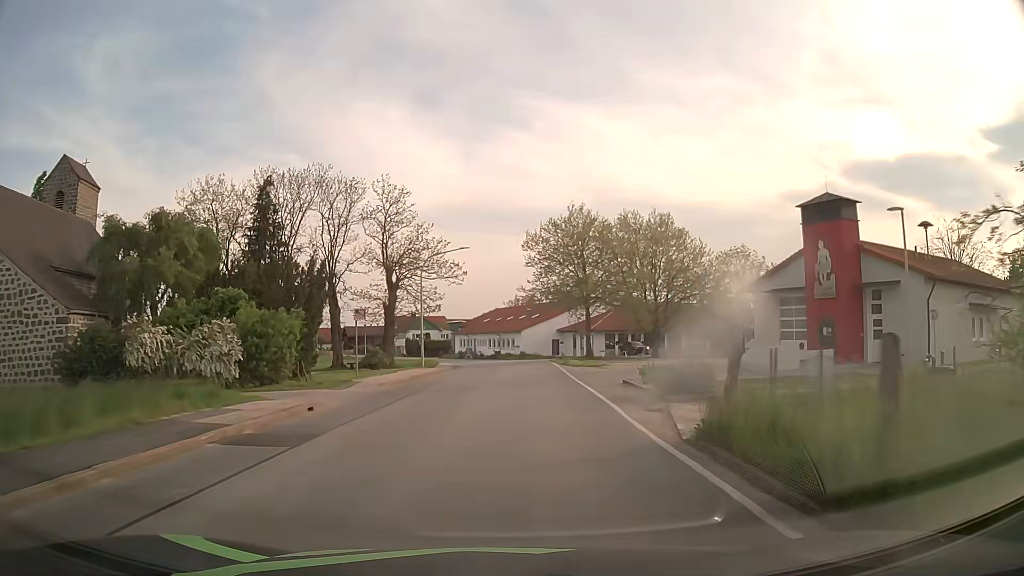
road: secondary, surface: asphalt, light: Day
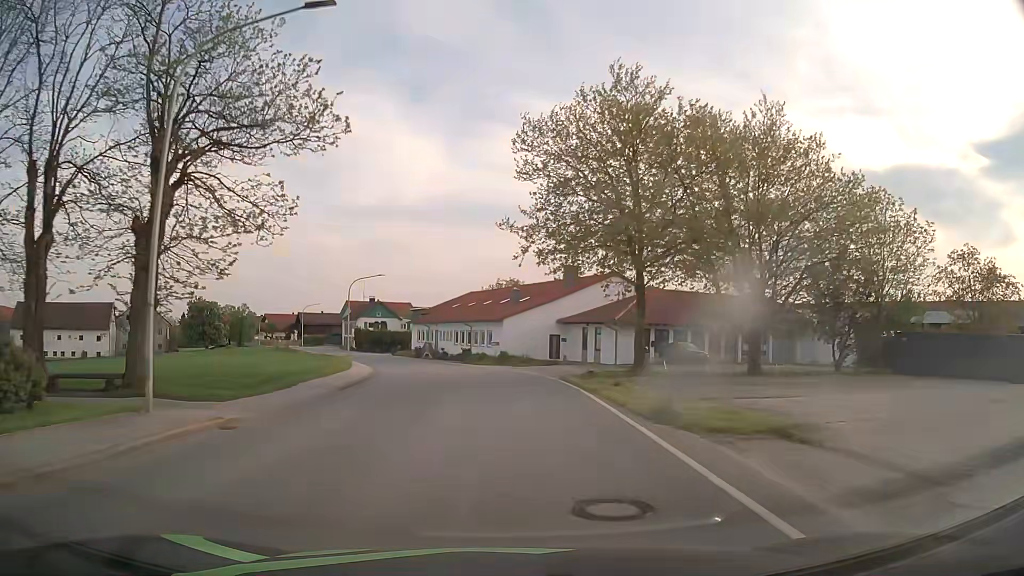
(+0.8, +30.7) m; +1°
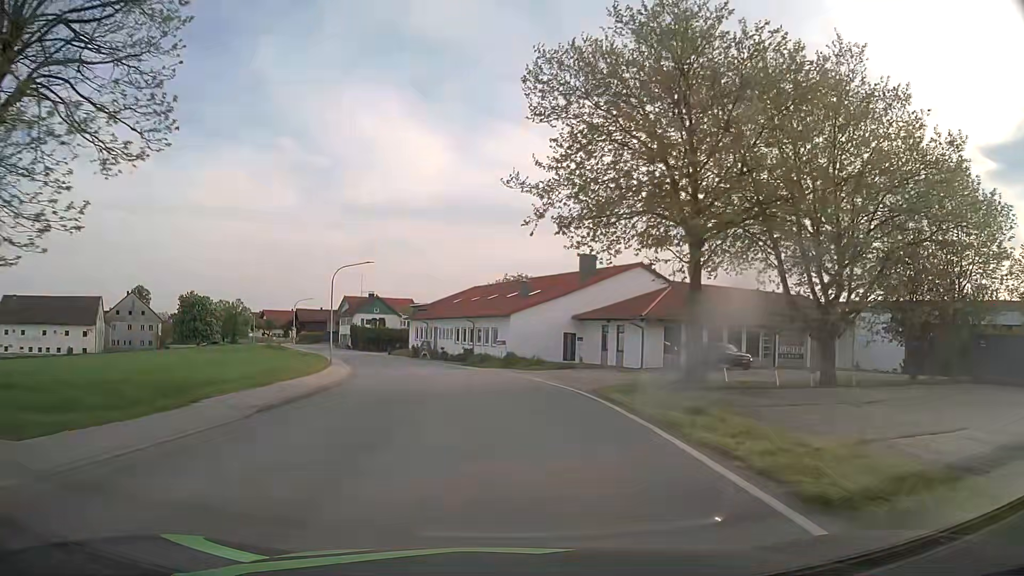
(0.0, +7.7) m; -1°
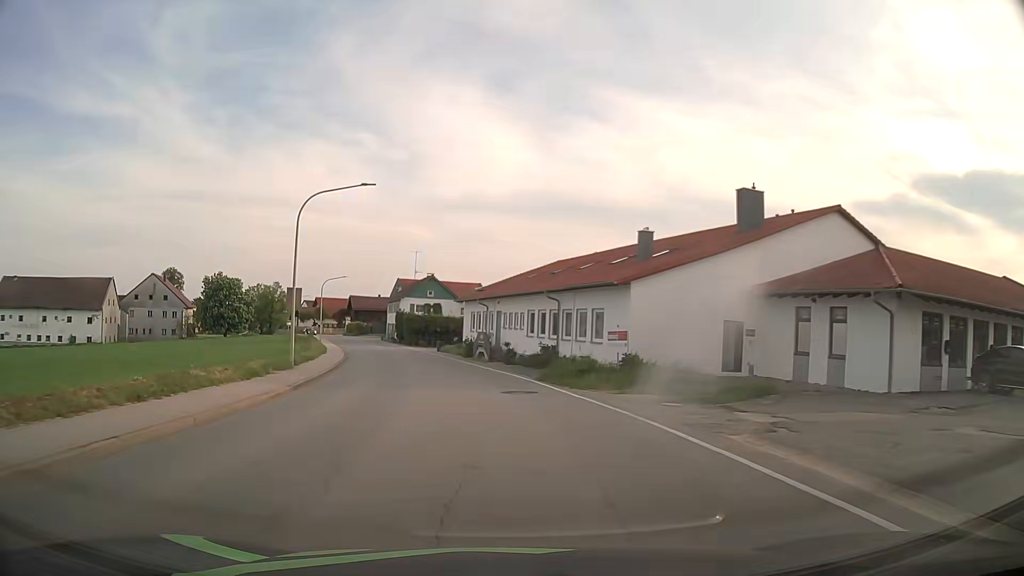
(-1.0, +23.0) m; -6°
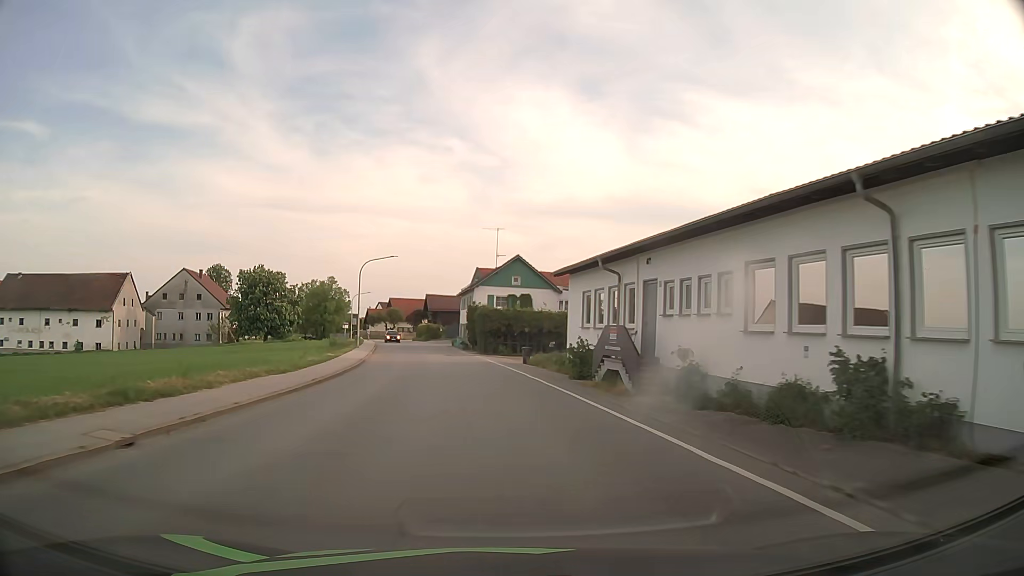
(-1.5, +23.1) m; -8°
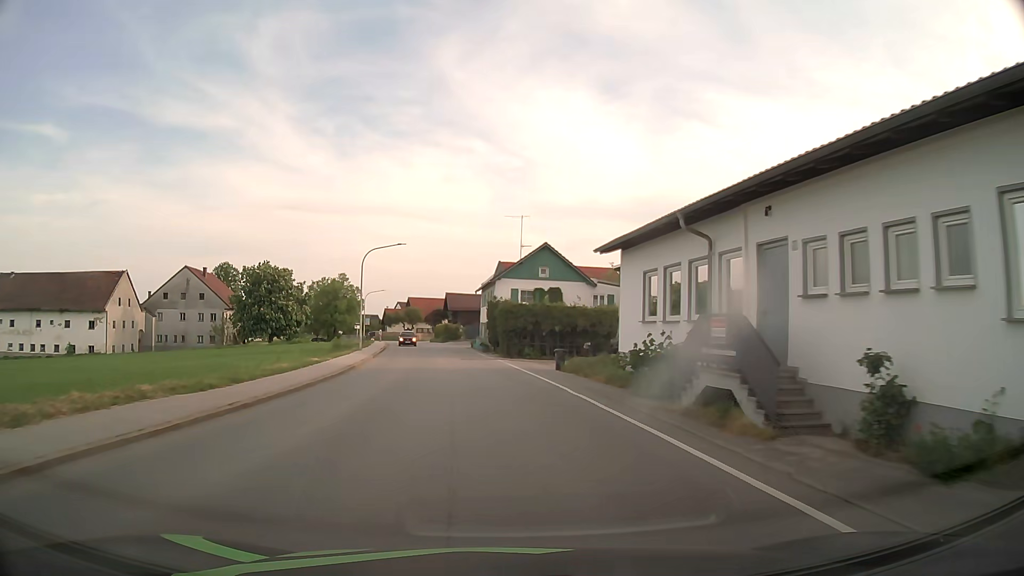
(-0.1, +7.7) m; -2°
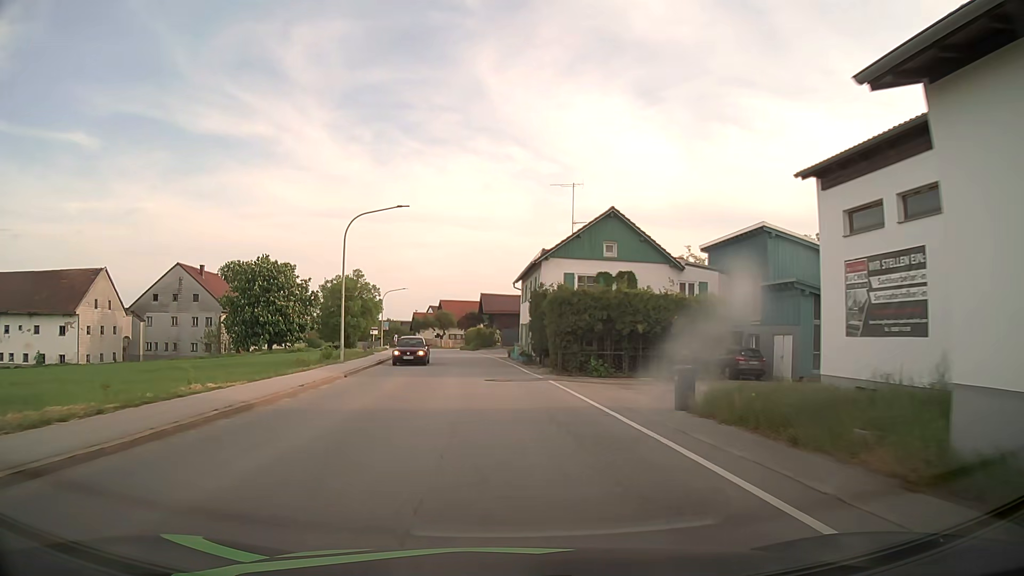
(-0.5, +15.3) m; -4°
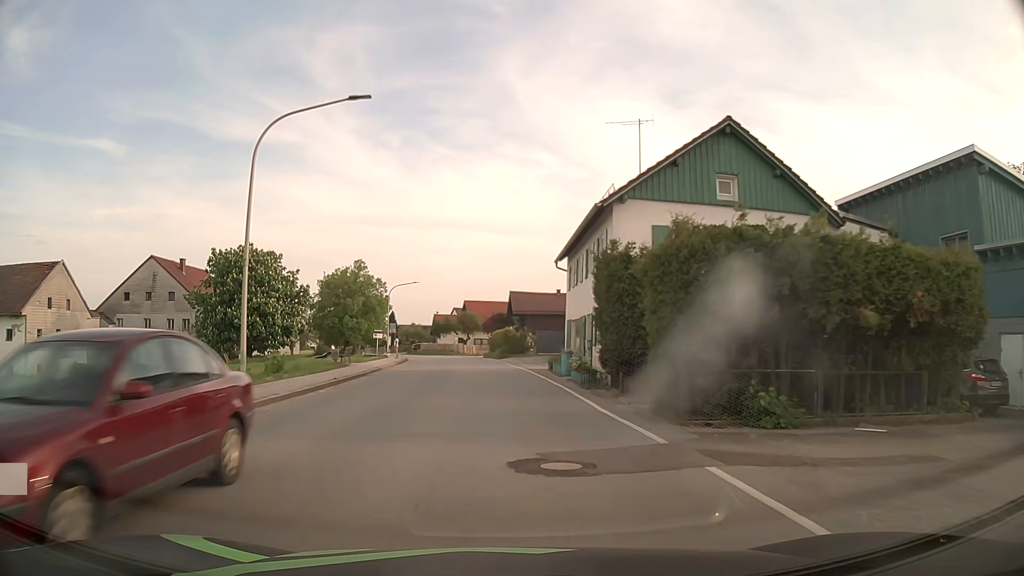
(-0.3, +15.2) m; -2°
(0, +10) (0, +20) (-1, +30) (-2, +40) (-3, +50) (-4, +60) (-6, +70) (-8, +79) (-11, +89) (-15, +98) m
